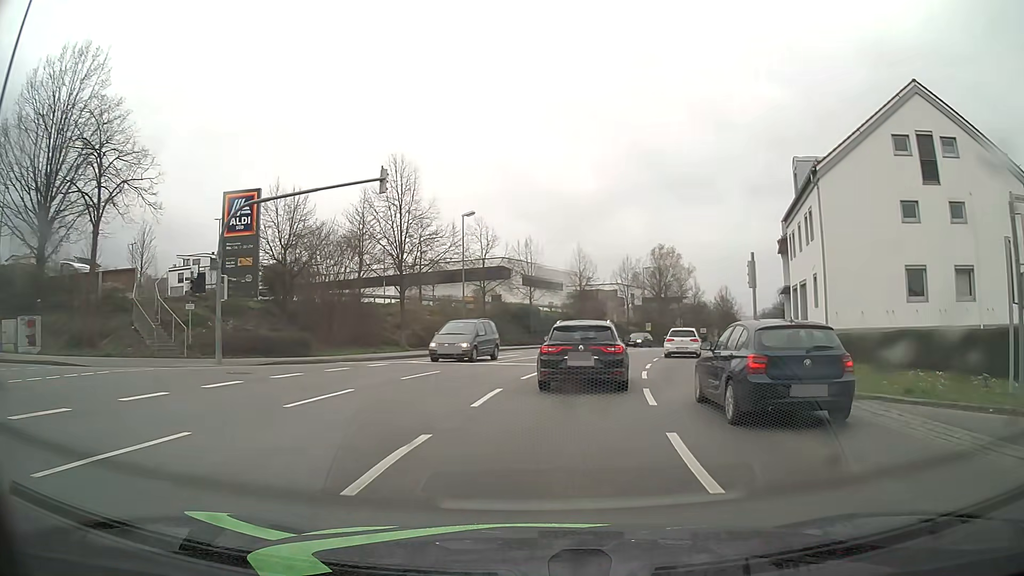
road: tertiary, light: Day
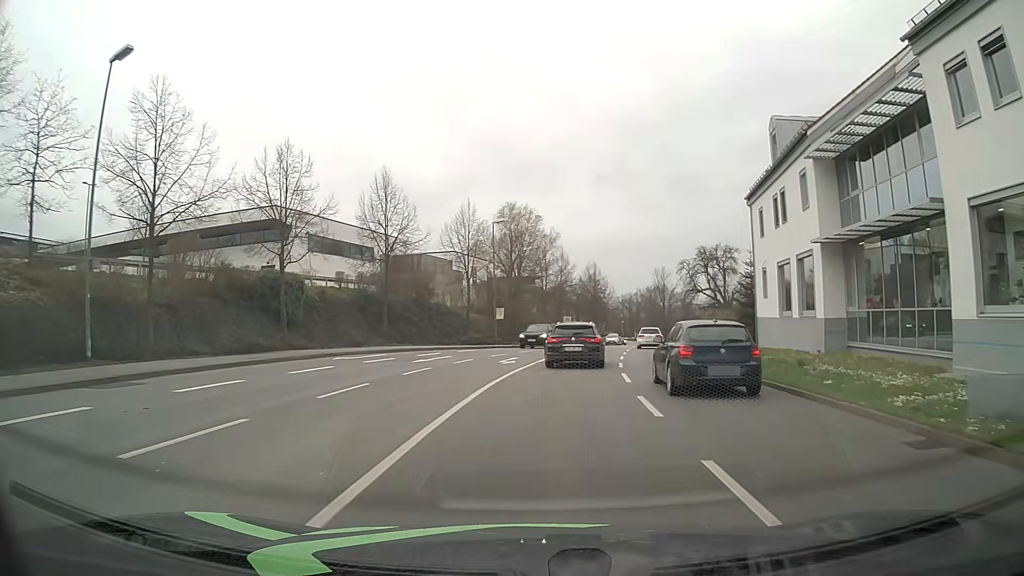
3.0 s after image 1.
(+3.7, +31.2) m; +14°
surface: asphalt
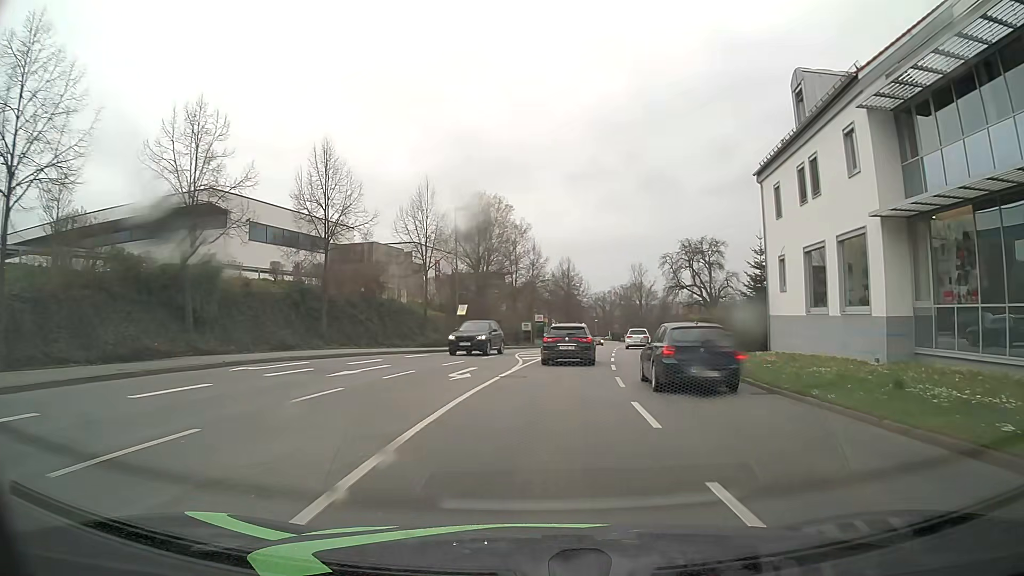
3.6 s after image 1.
(+0.1, +7.0) m; +2°
(0, +10) (+1, +20) (+2, +30) (+3, +40) (+5, +50) (+6, +60) (+8, +69) (+10, +79) (+11, +89) (+13, +99) m
